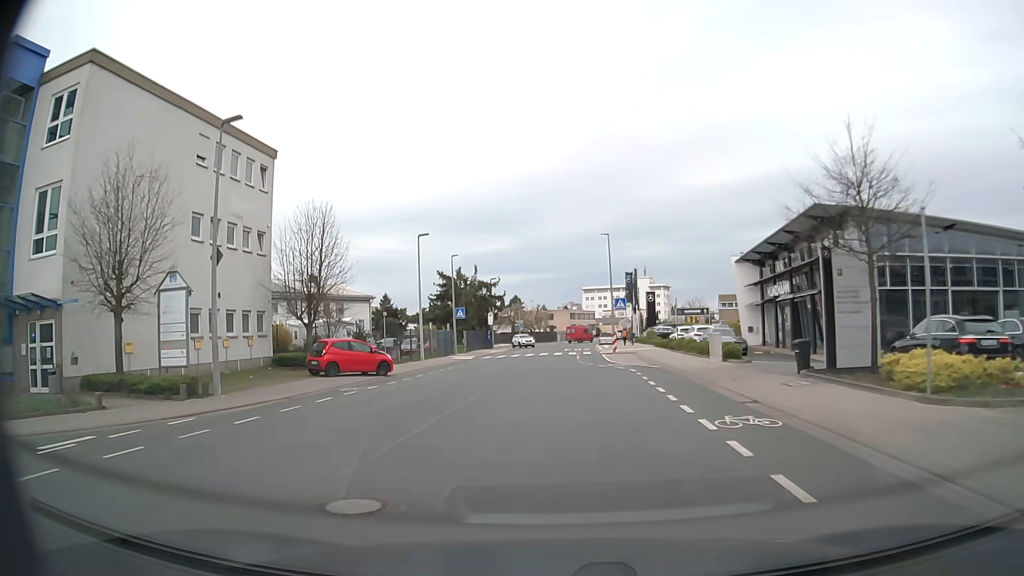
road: tertiary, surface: asphalt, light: Day
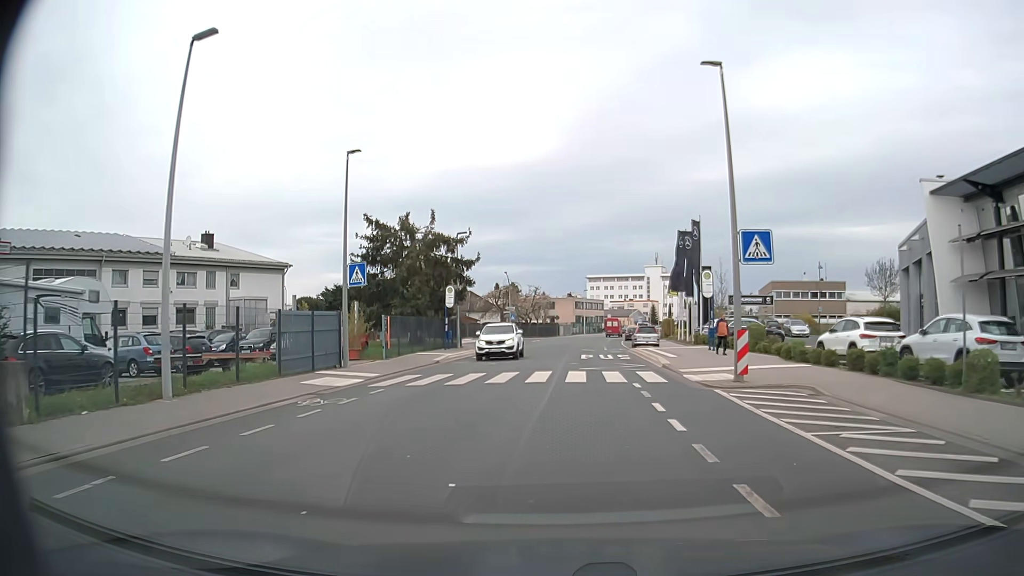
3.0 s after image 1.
(-0.4, +28.5) m; 0°
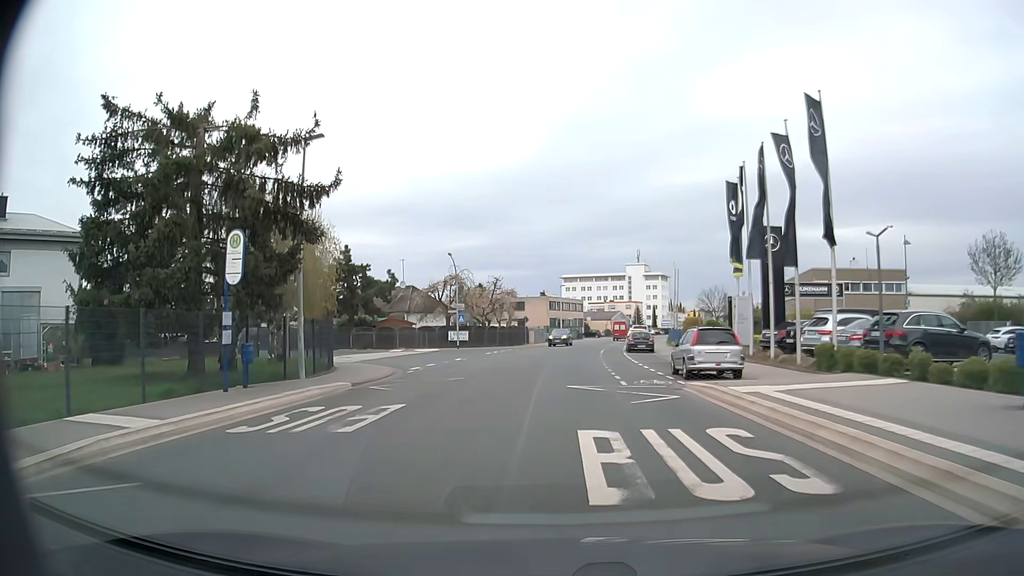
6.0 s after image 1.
(+0.6, +24.3) m; +2°
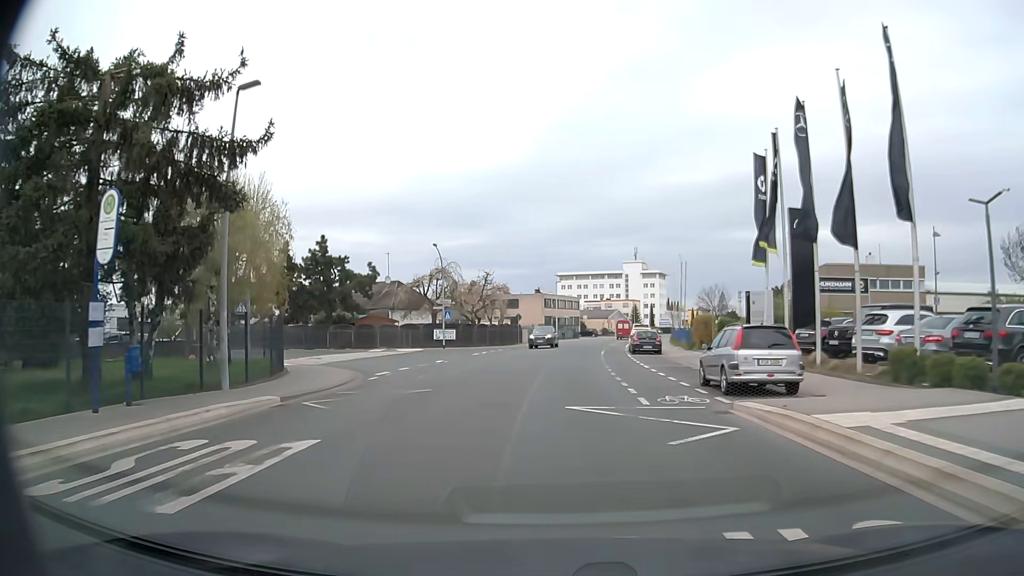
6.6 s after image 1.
(0.0, +4.9) m; 0°
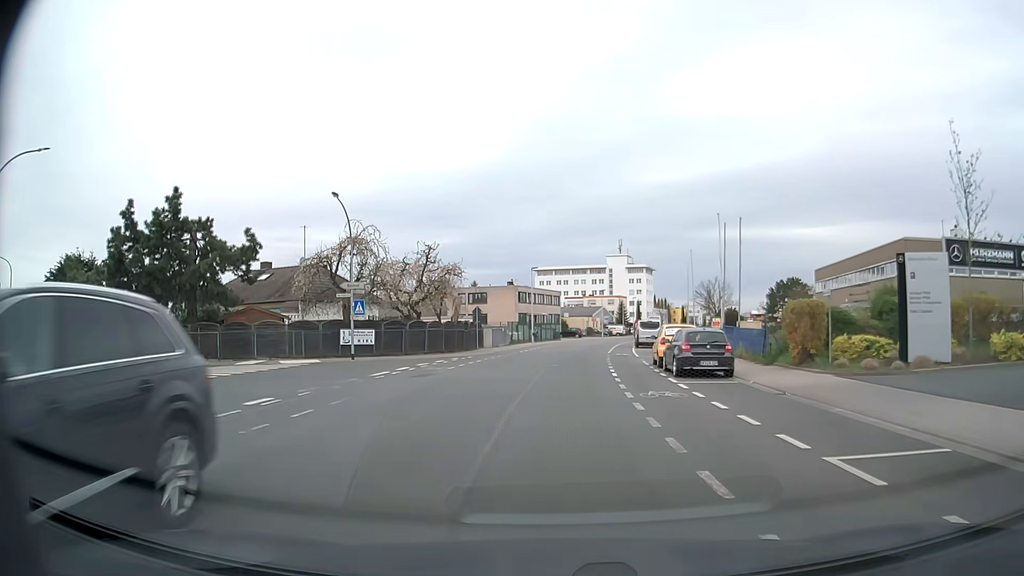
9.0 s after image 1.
(+0.3, +19.4) m; +1°
(0, +10) (-2, +20) (-10, +26) (-20, +27) (-29, +28) (-39, +31) (-48, +35) (-58, +38) (-67, +42) (-76, +45) m
